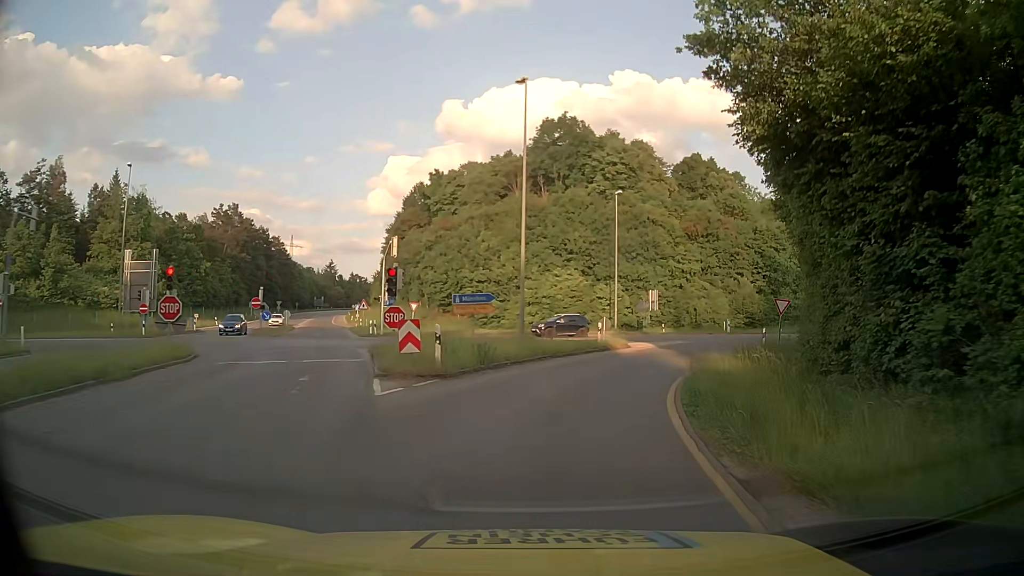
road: secondary_link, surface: asphalt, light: Day
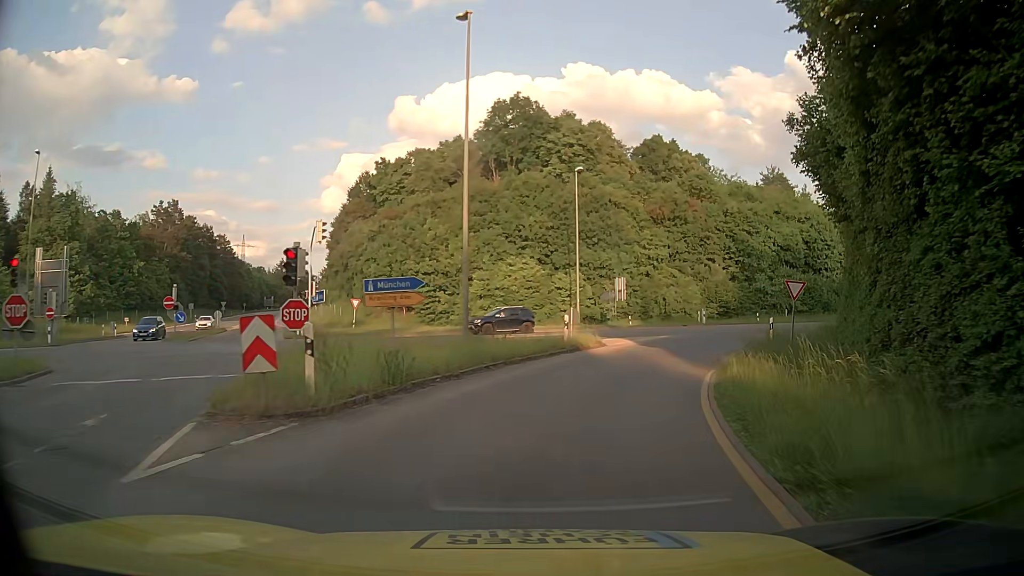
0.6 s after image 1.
(+0.2, +6.6) m; +3°
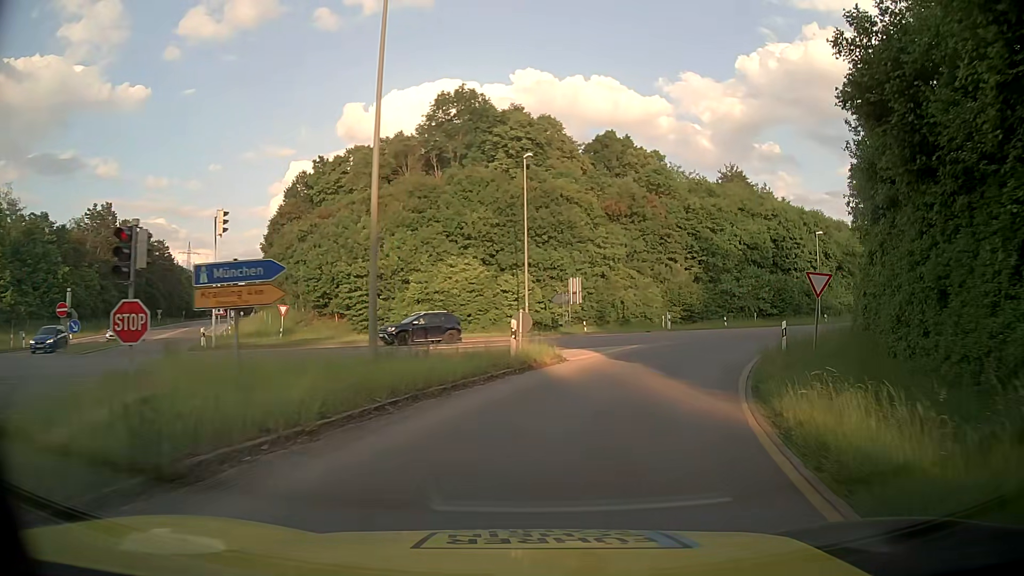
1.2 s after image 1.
(+0.3, +6.4) m; +5°
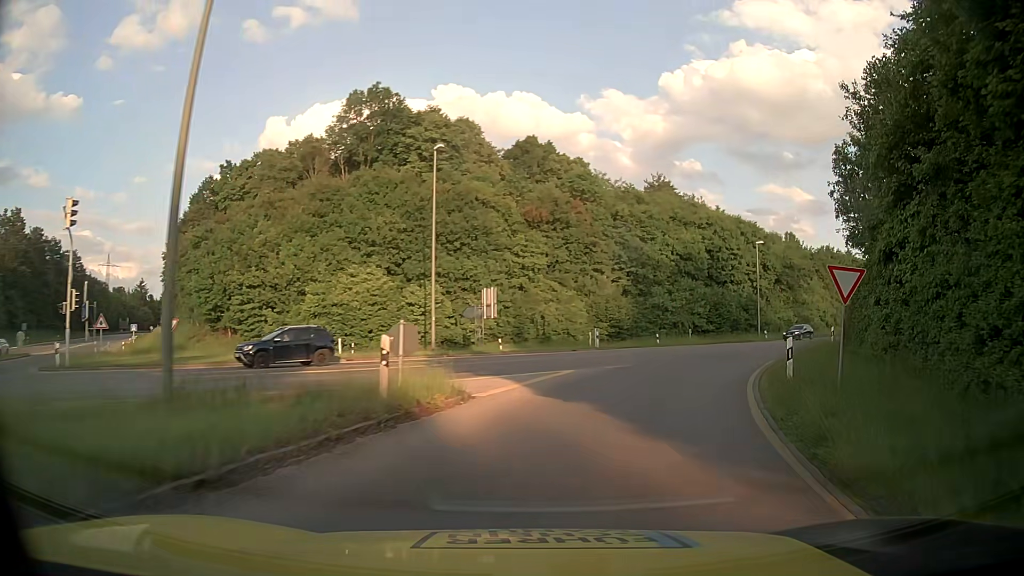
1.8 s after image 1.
(+0.4, +6.6) m; +7°
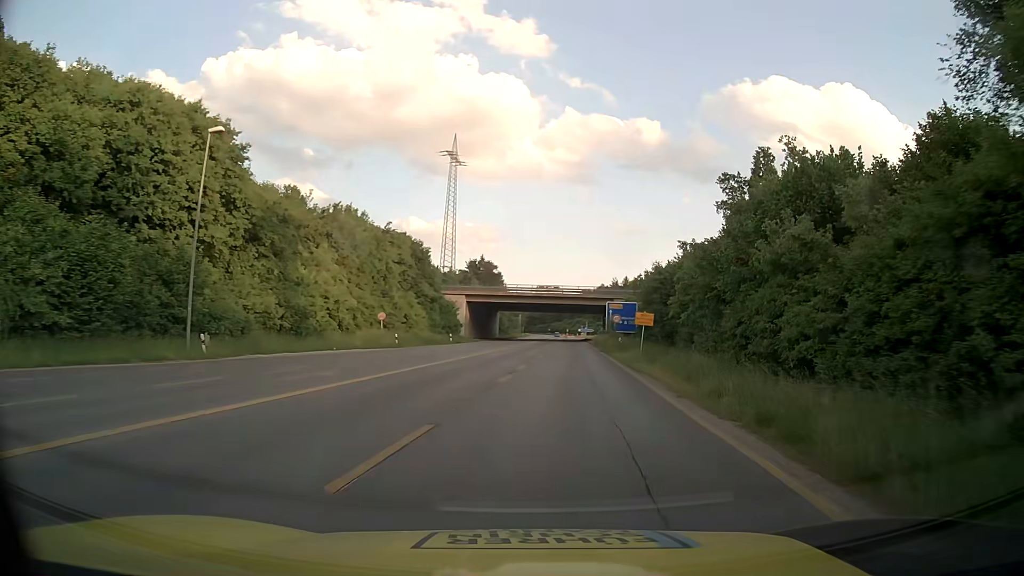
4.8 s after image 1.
(+15.7, +37.8) m; +42°
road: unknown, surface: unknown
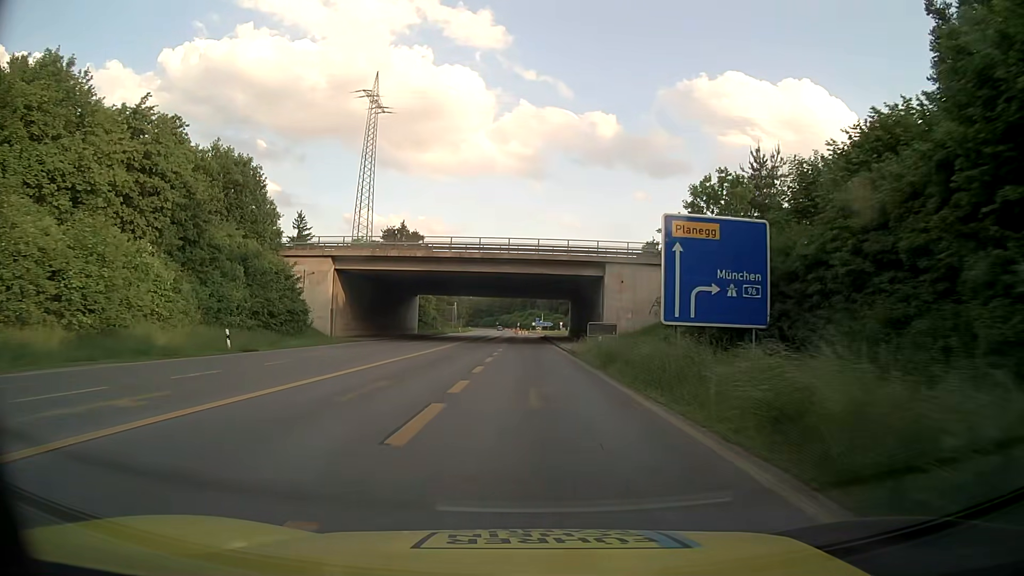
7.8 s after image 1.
(+3.0, +46.0) m; +4°
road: secondary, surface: asphalt
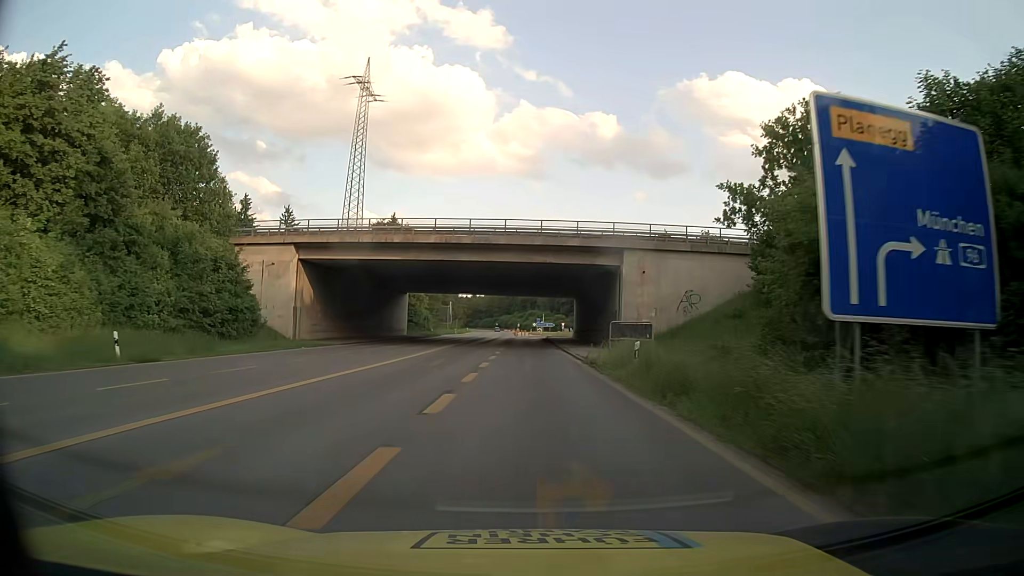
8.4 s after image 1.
(0.0, +9.3) m; 0°
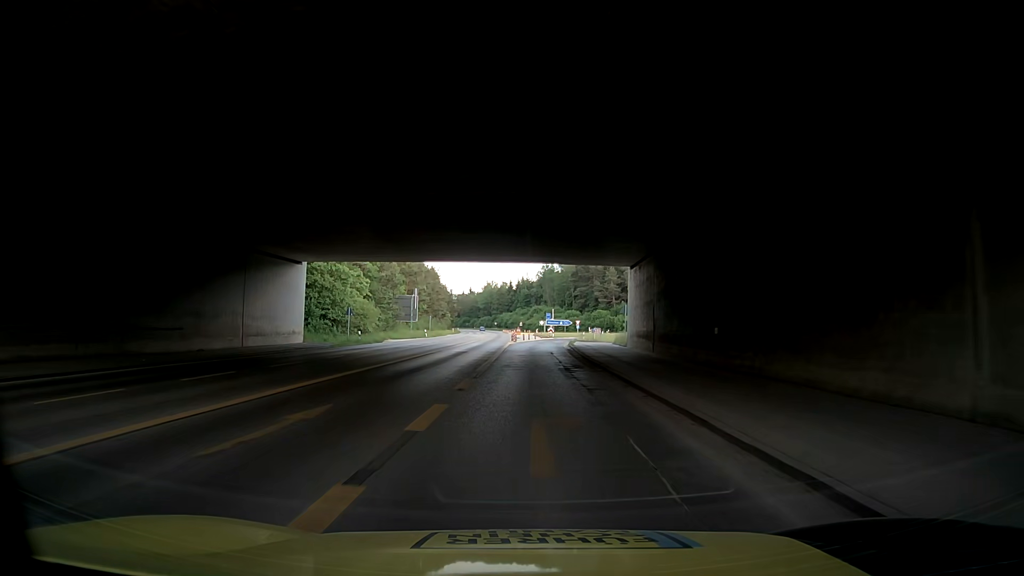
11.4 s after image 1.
(-0.2, +44.3) m; 0°
(0, +10) (-1, +20) (-2, +30) (-3, +40) (-2, +50) (-2, +60) (-1, +70) (+1, +80) (+4, +89) (+7, +99) m
